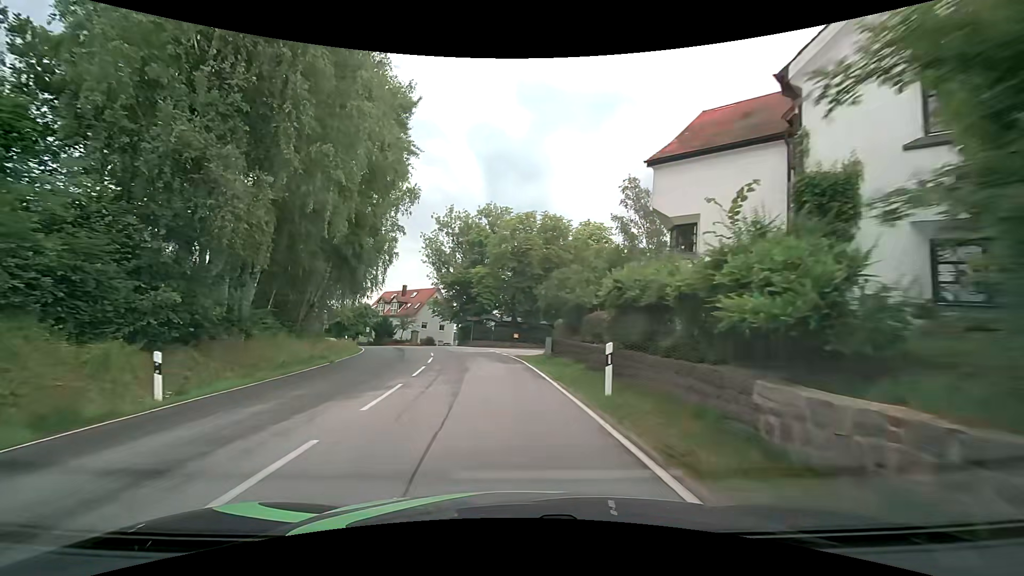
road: tertiary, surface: asphalt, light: Day
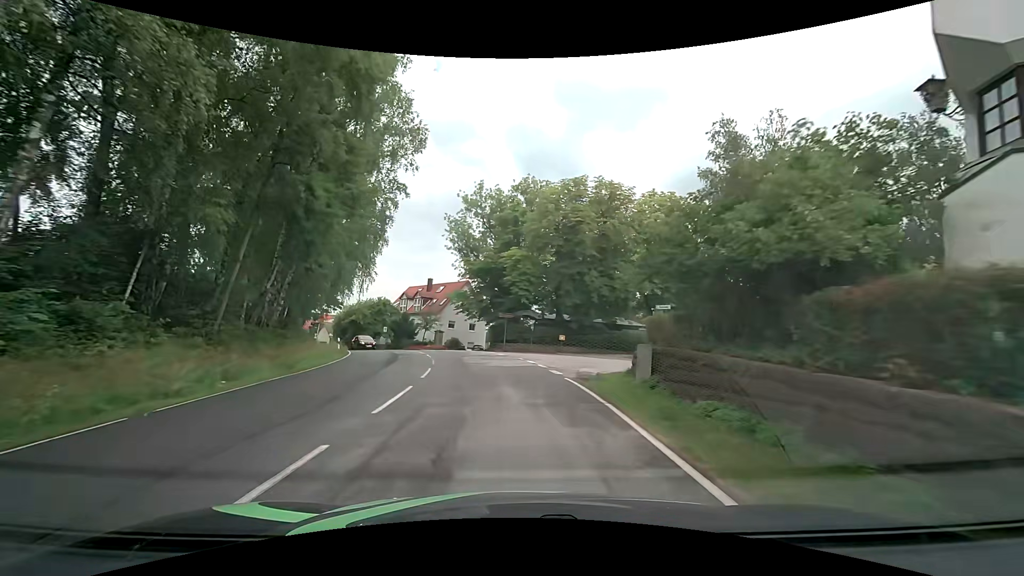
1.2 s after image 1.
(-0.5, +12.8) m; -5°
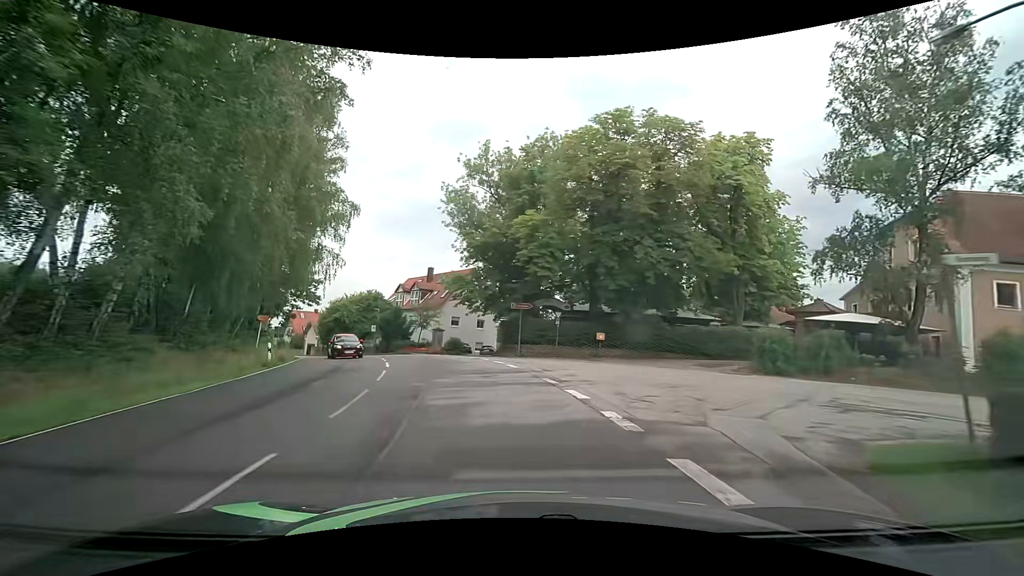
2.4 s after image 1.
(0.0, +12.8) m; -1°
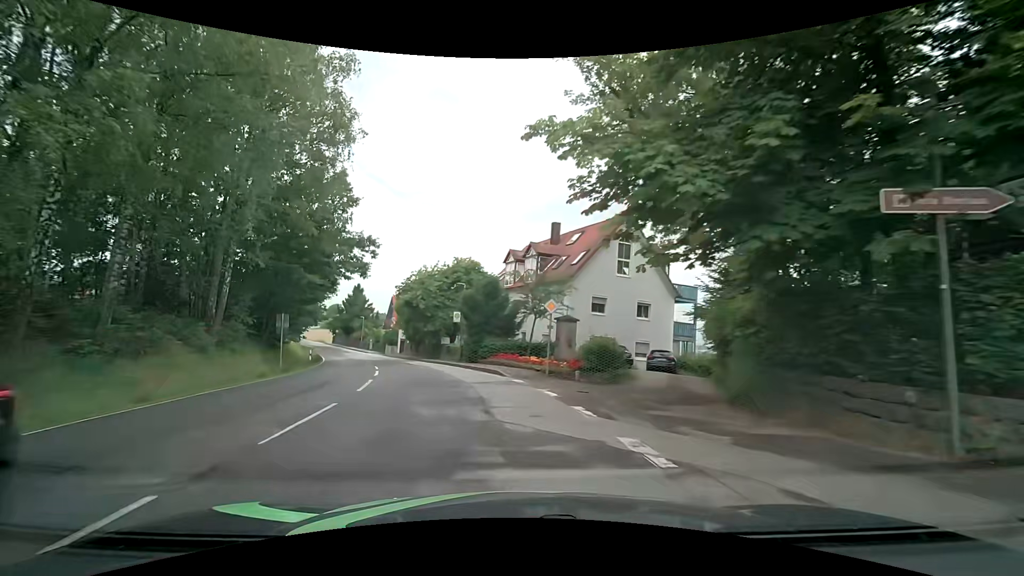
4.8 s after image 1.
(-2.8, +25.4) m; -16°
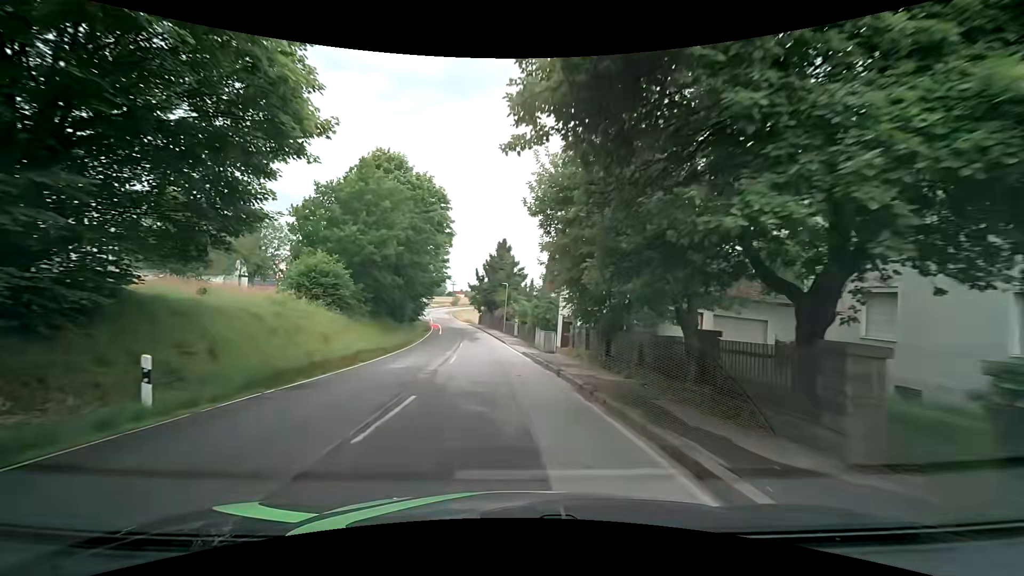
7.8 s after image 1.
(-6.2, +31.9) m; -19°
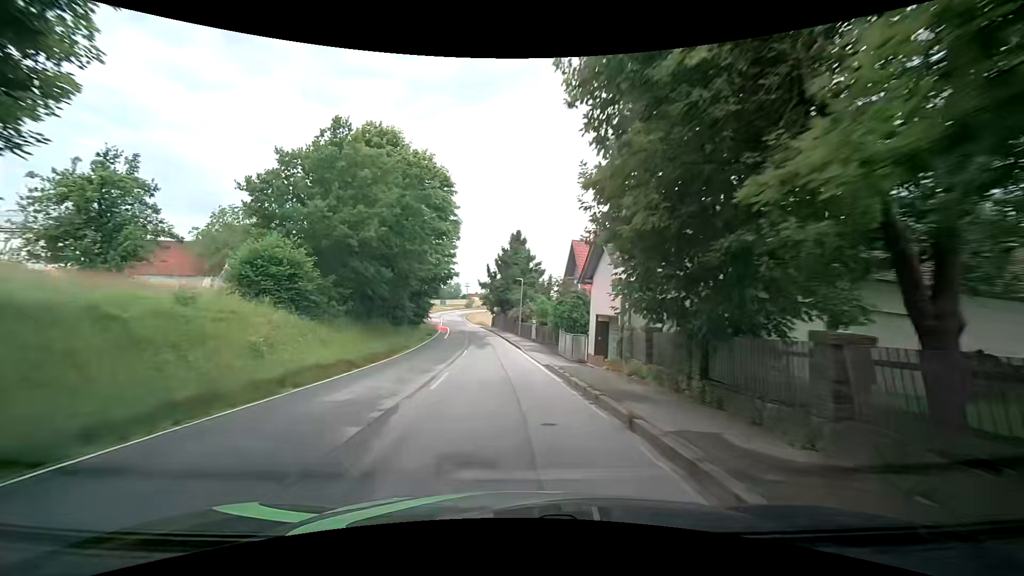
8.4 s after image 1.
(-0.1, +7.0) m; -2°
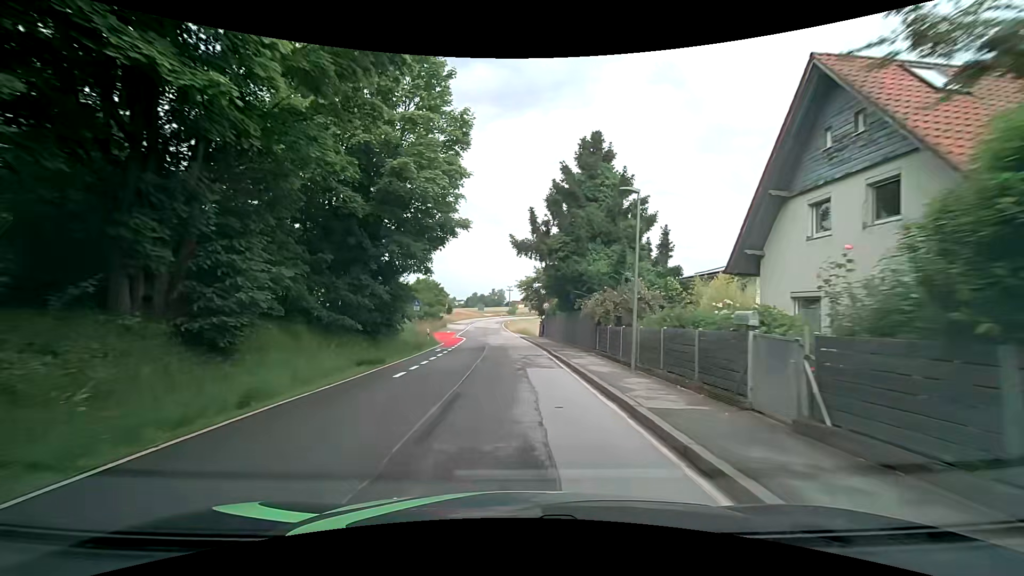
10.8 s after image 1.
(-1.5, +29.4) m; -5°
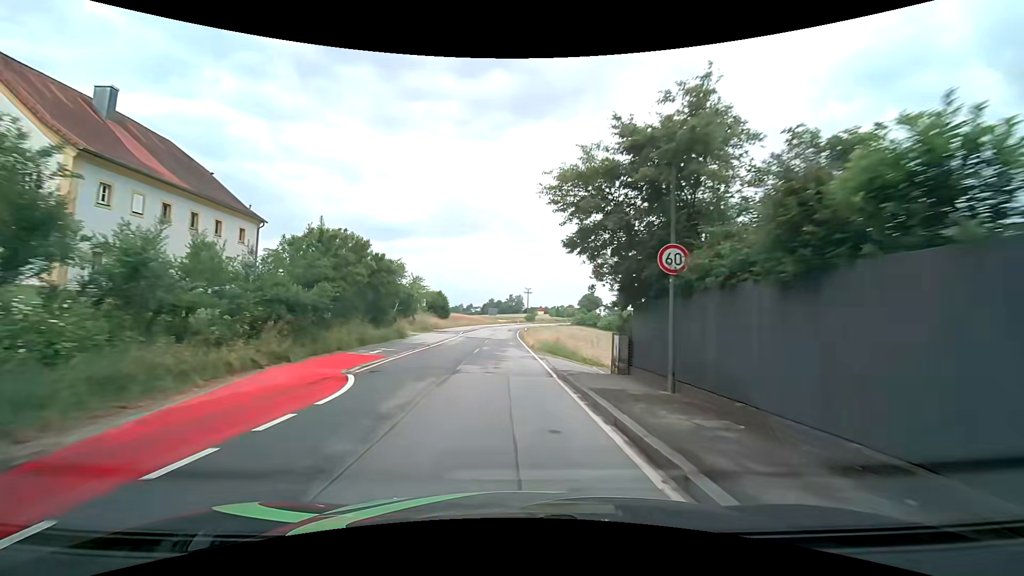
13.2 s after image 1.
(-0.7, +30.8) m; -4°
(0, +10) (0, +20) (0, +30) (0, +40) (0, +50) (0, +60) (0, +70) (0, +80) (+1, +90) (+1, +100) m
